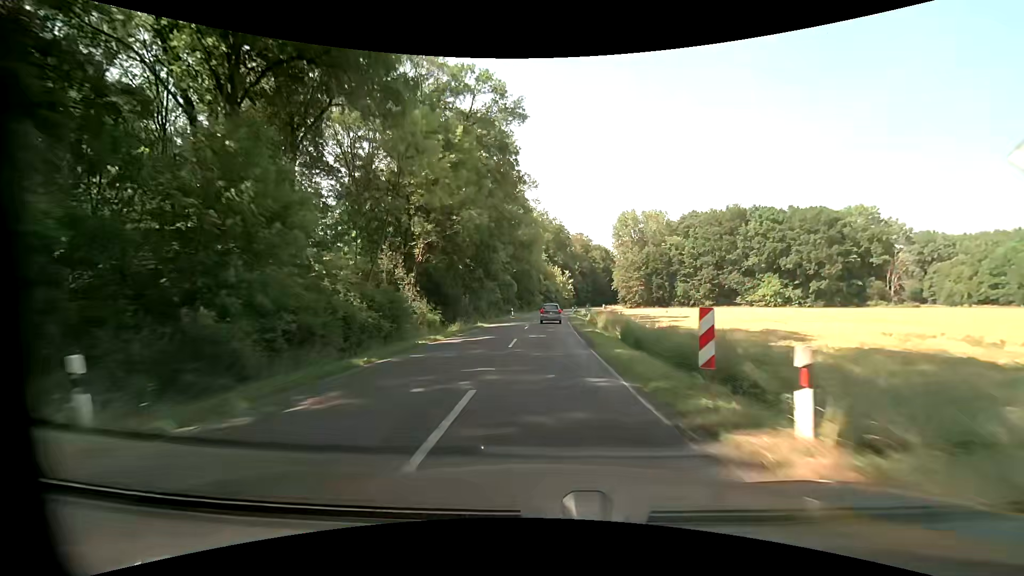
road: secondary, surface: asphalt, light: Day
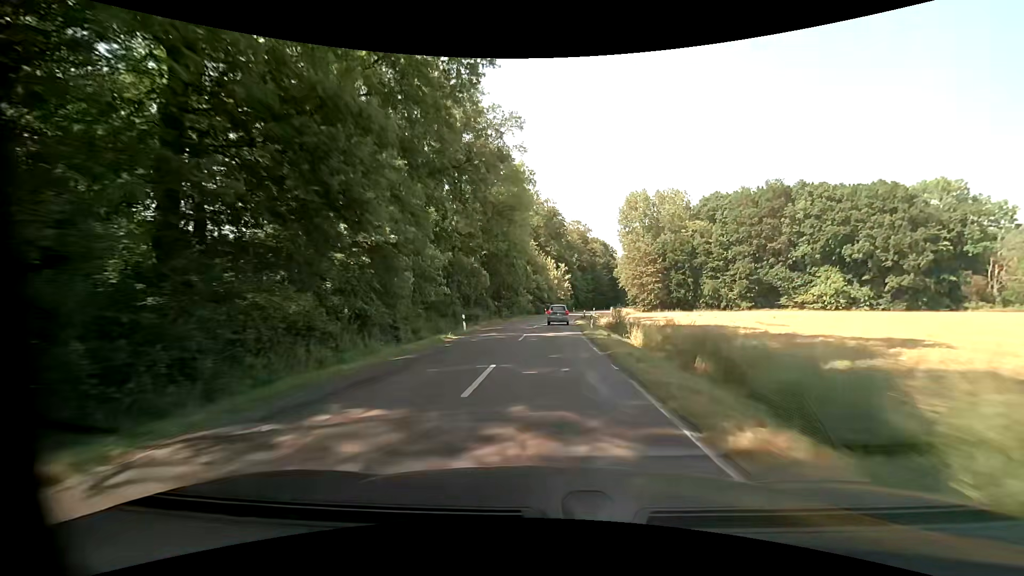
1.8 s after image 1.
(0.0, +32.7) m; +1°
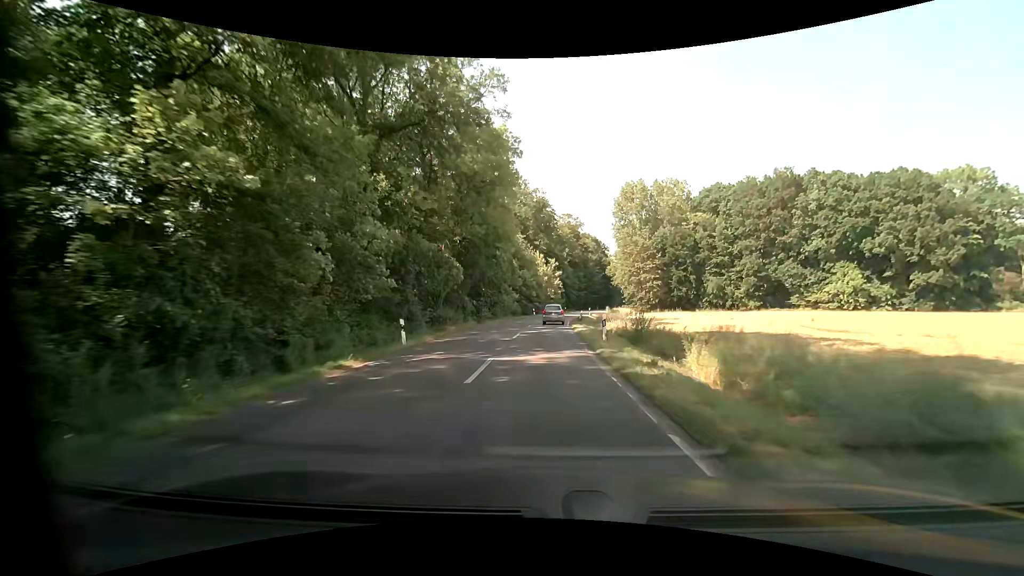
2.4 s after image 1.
(+0.1, +10.8) m; +1°
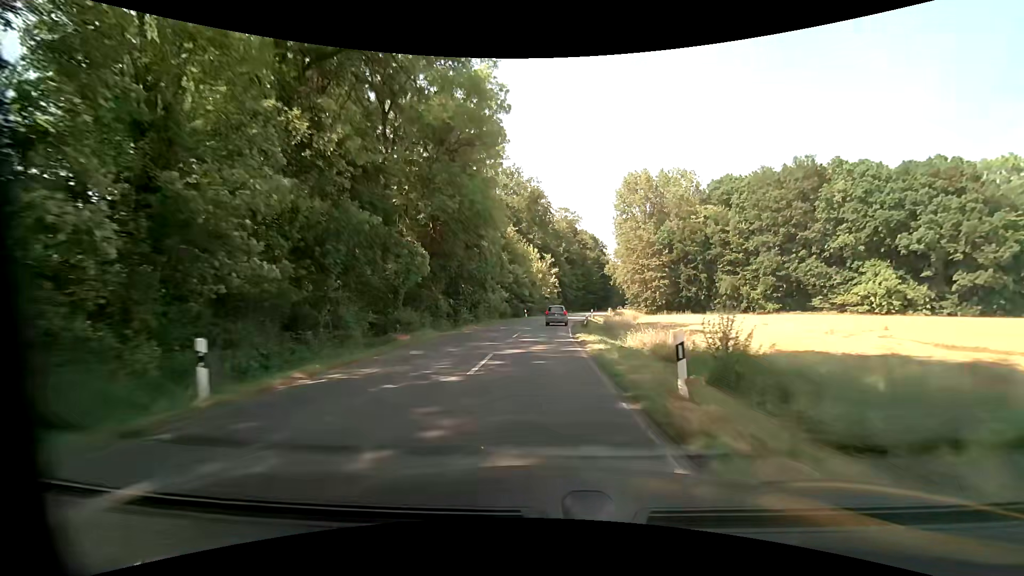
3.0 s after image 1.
(0.0, +10.8) m; +1°
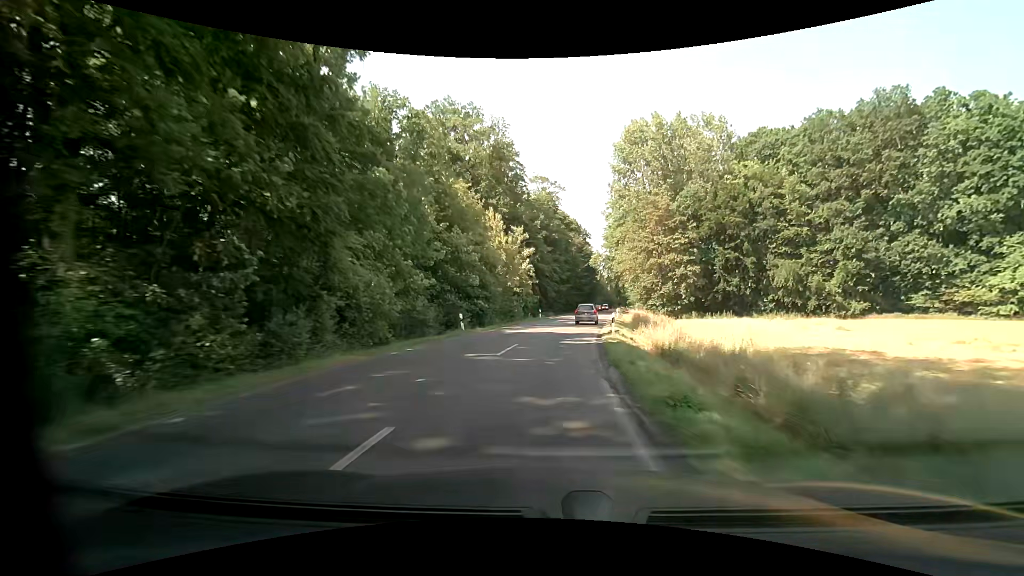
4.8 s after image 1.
(+0.6, +32.4) m; +3°
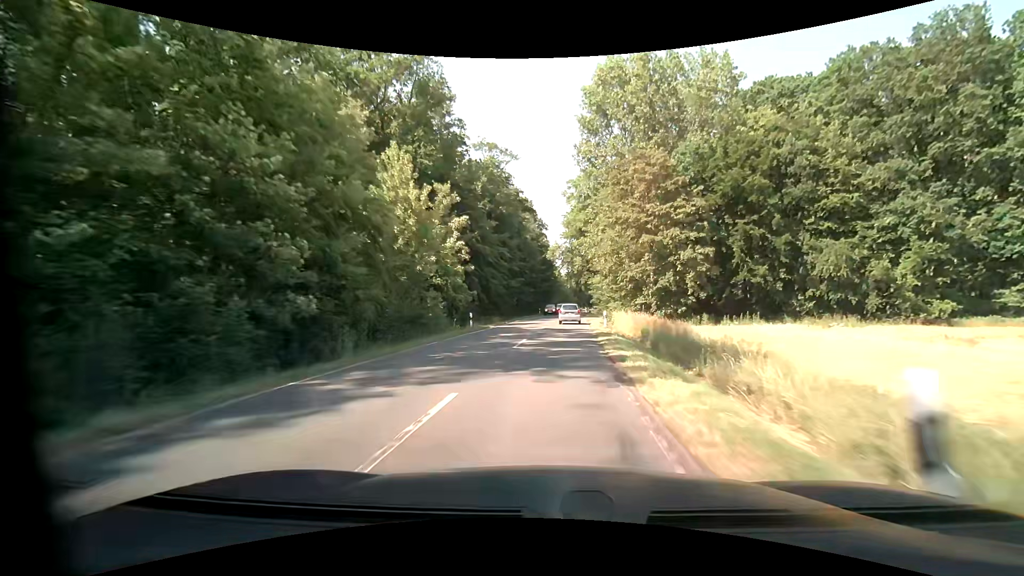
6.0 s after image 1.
(+1.0, +21.6) m; +5°
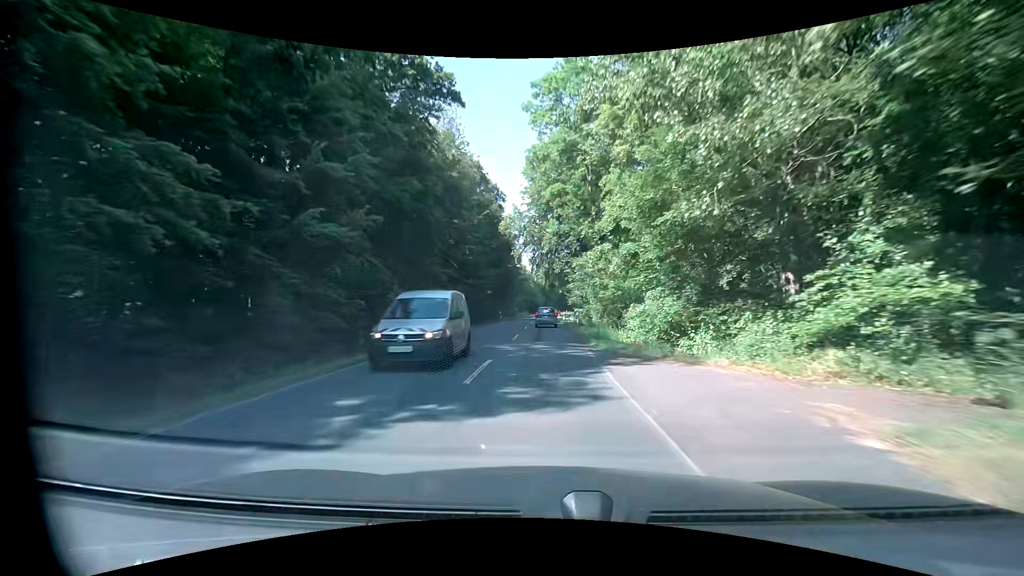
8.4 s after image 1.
(+2.2, +43.2) m; +4°
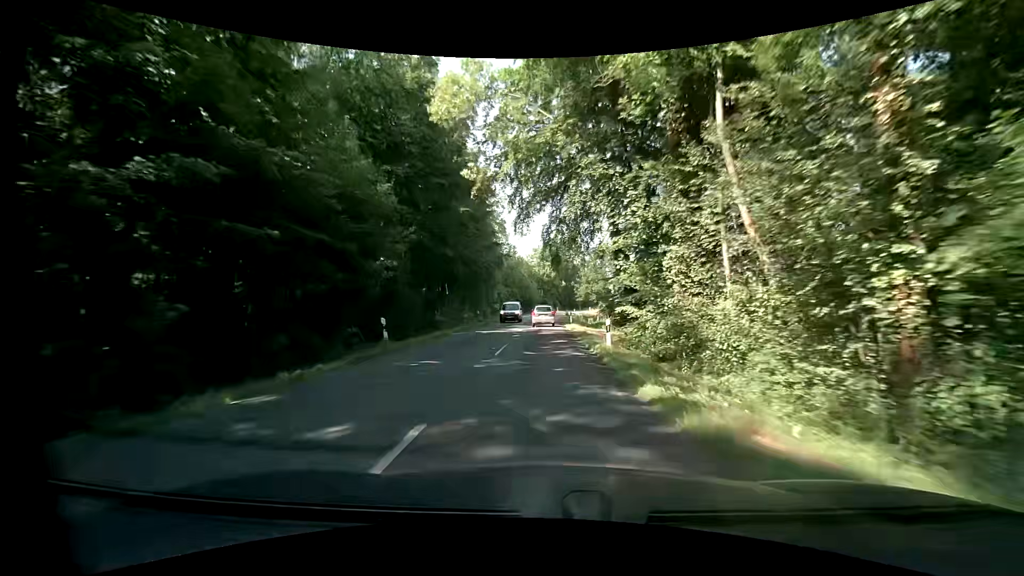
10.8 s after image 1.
(+0.1, +43.2) m; +1°
(0, +10) (0, +20) (0, +30) (0, +40) (0, +50) (0, +60) (0, +70) (+1, +80) (+2, +90) (+4, +100) m
